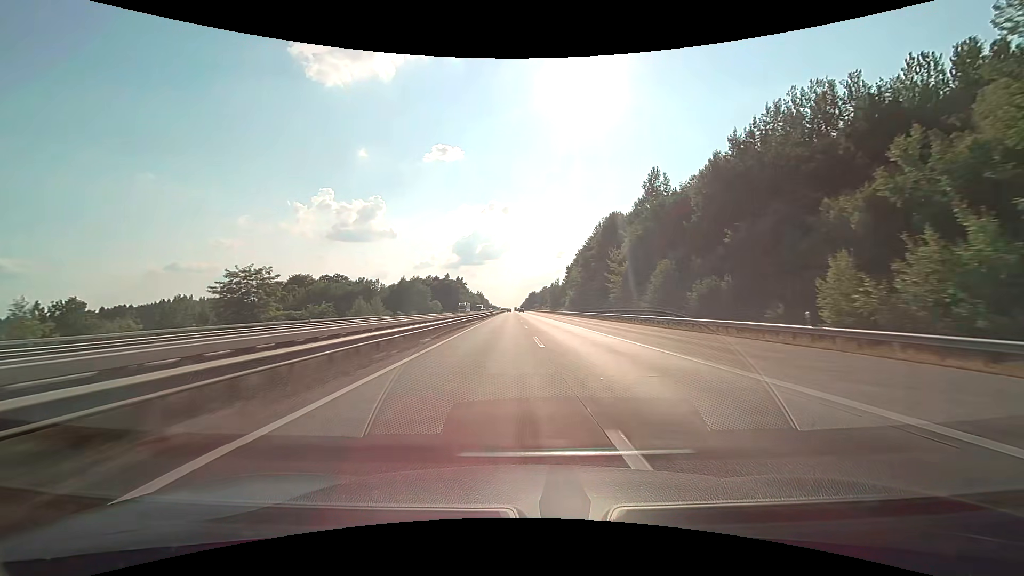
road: motorway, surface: asphalt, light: Day
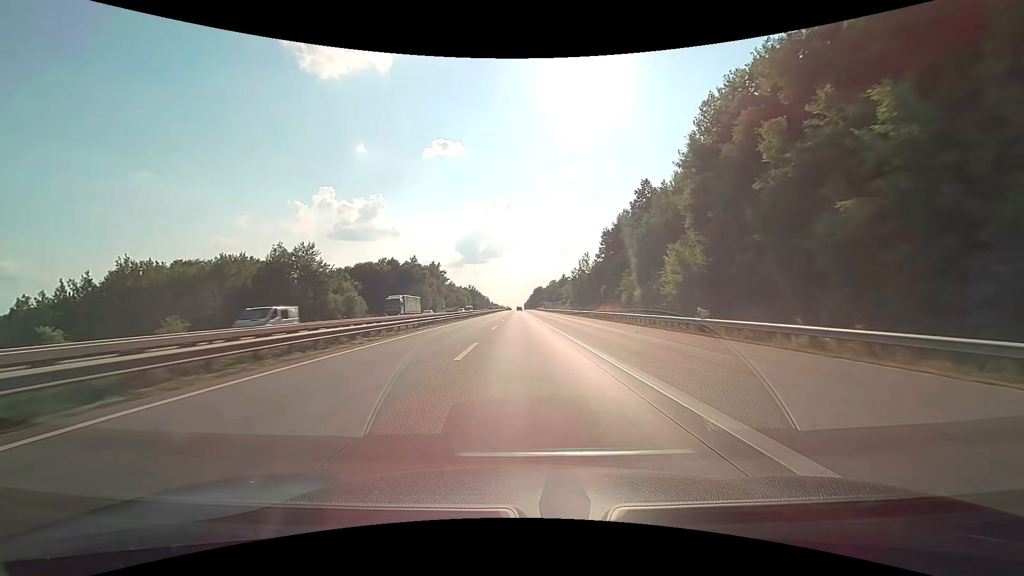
(+0.3, +95.0) m; 0°
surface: concrete
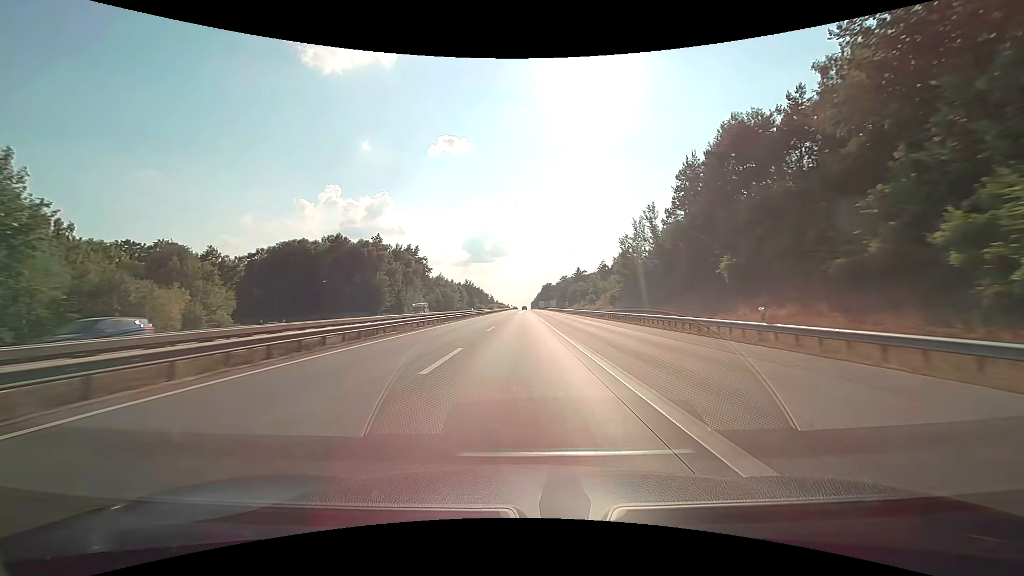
(-0.6, +57.0) m; -1°
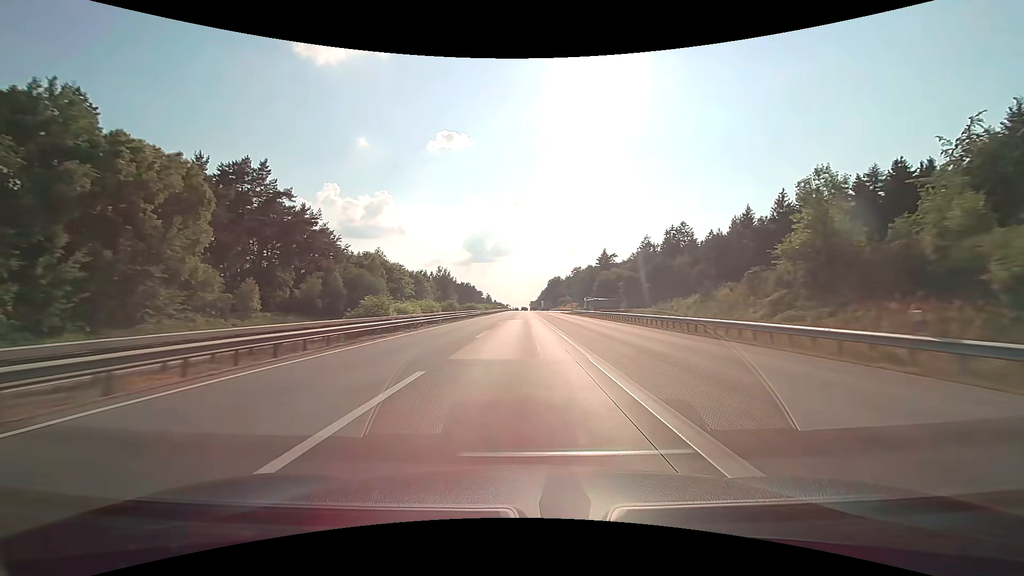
(-0.2, +95.0) m; 0°
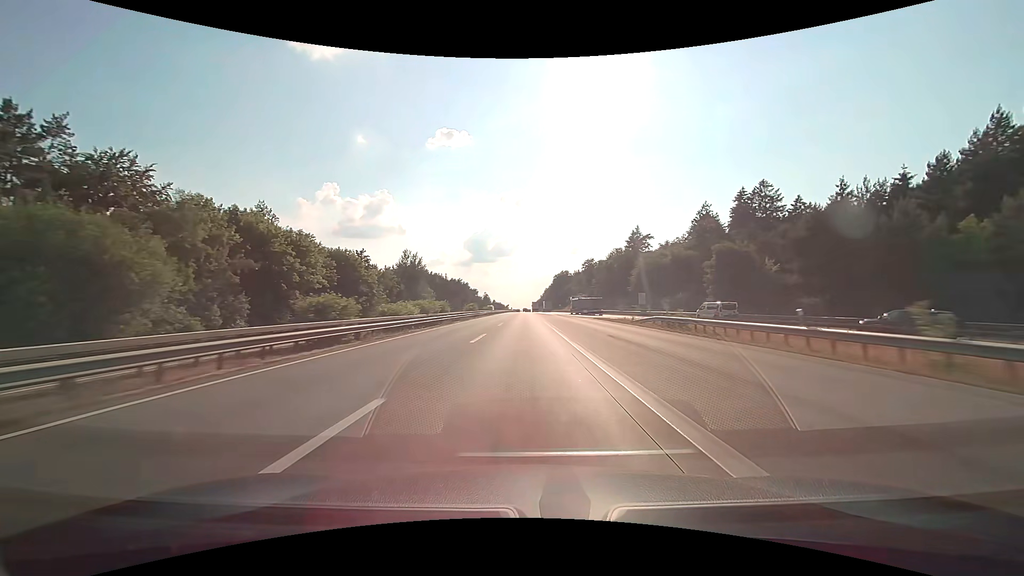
(0.0, +57.1) m; 0°
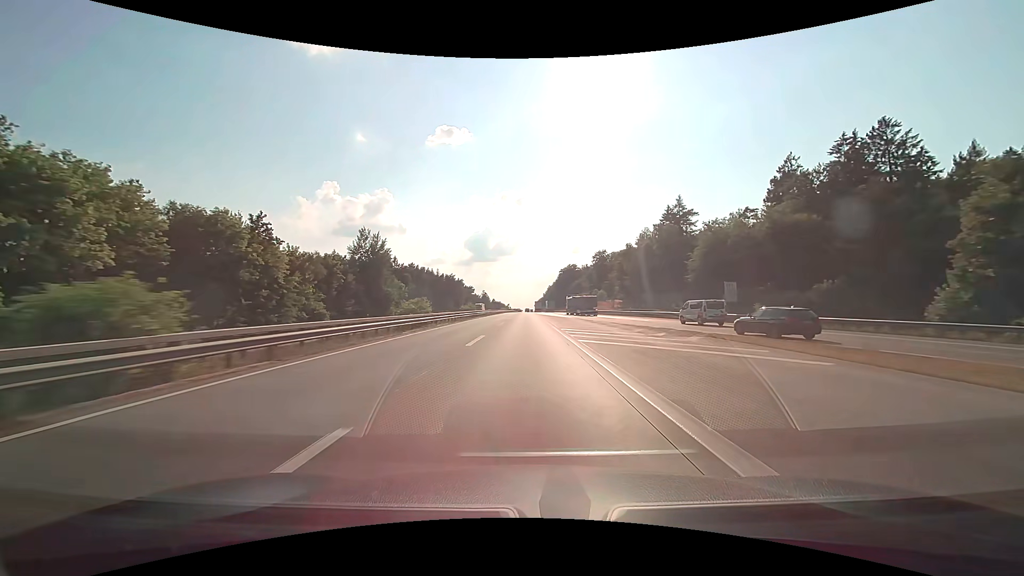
(0.0, +38.1) m; 0°
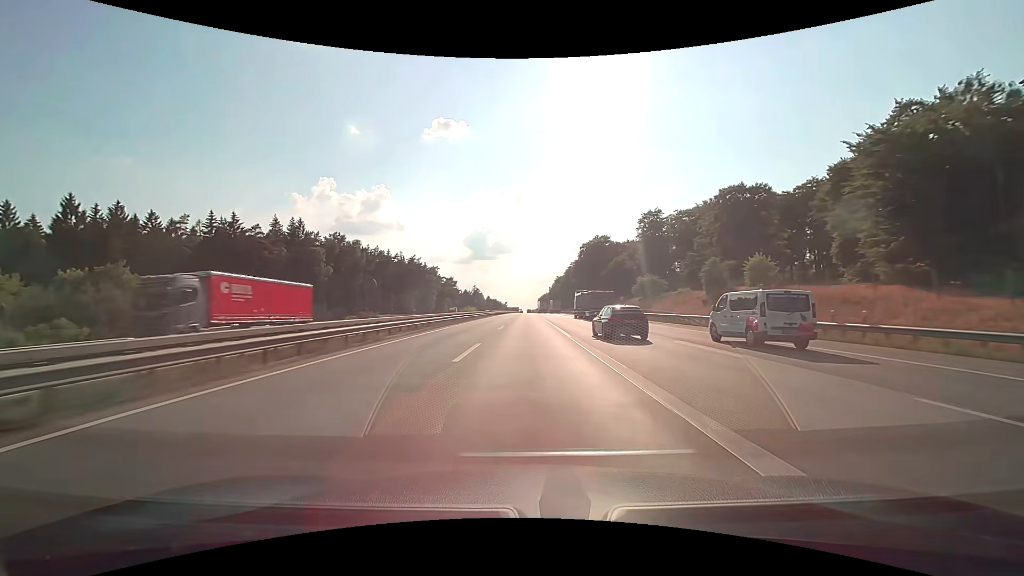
(0.0, +95.2) m; 0°
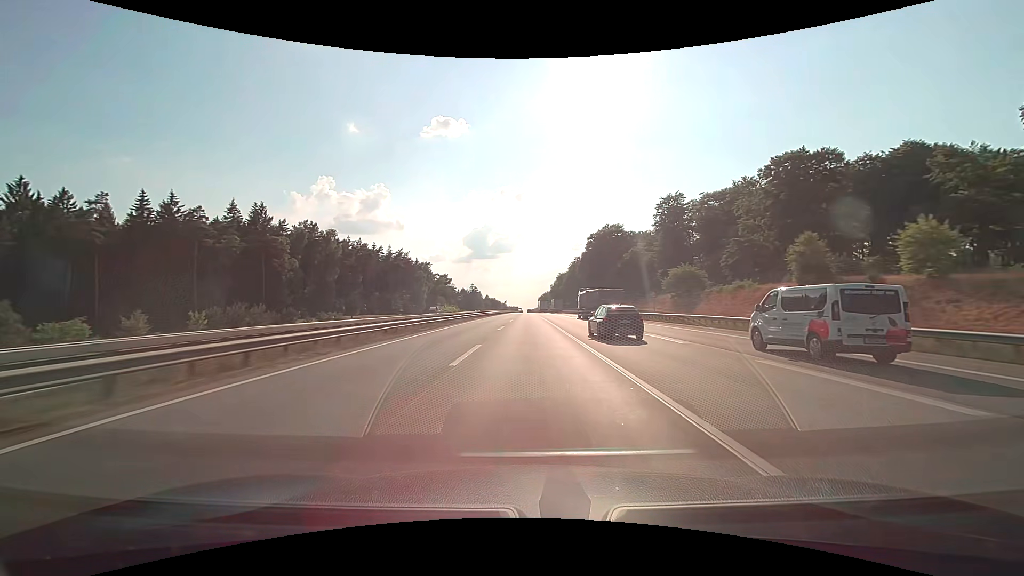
(0.0, +19.1) m; 0°
(0, +10) (0, +20) (0, +30) (0, +40) (0, +50) (0, +60) (0, +70) (0, +80) (0, +90) (0, +100) m
